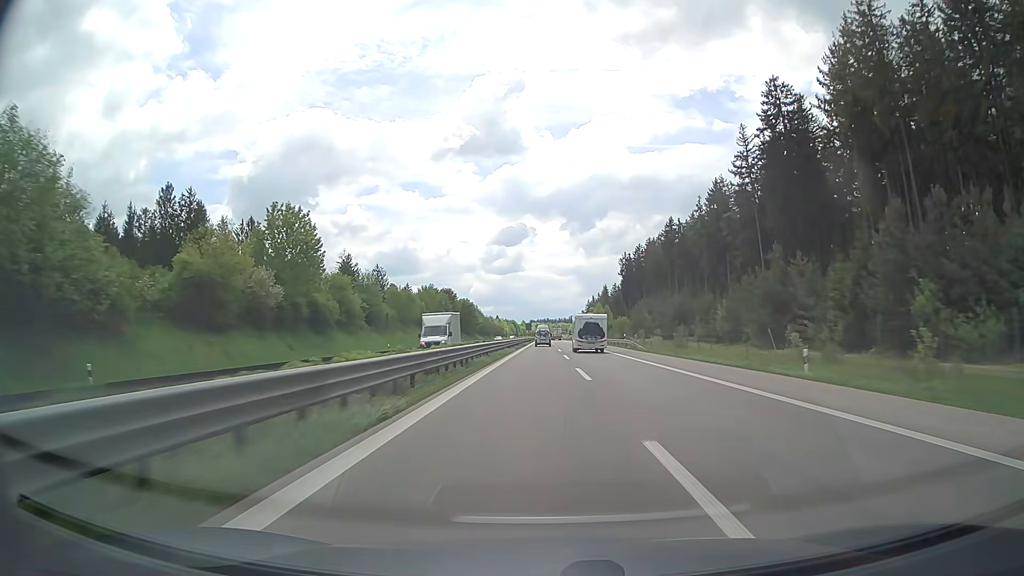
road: trunk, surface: asphalt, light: Day
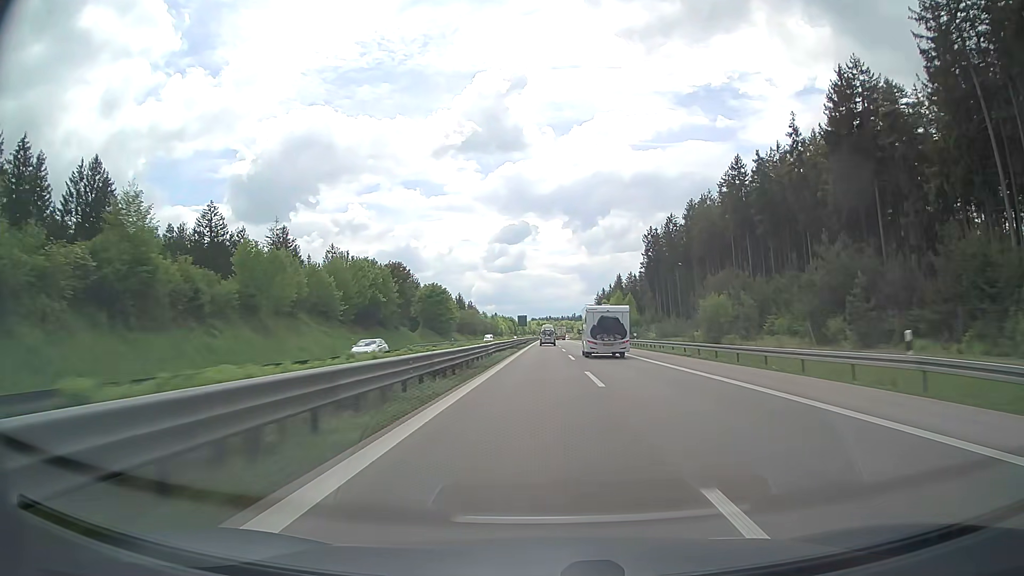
(-0.1, +55.9) m; 0°
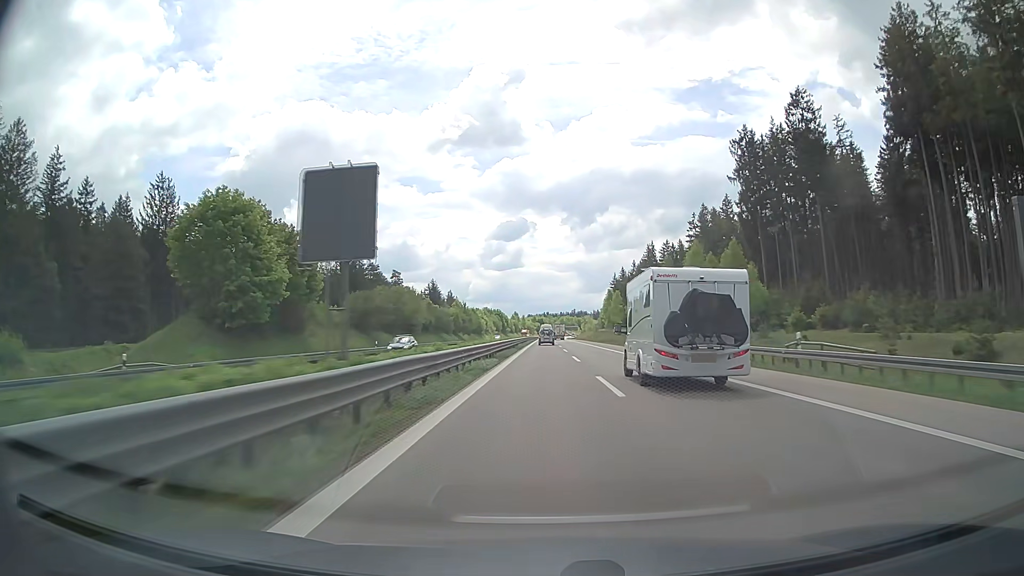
(+0.1, +92.9) m; 0°
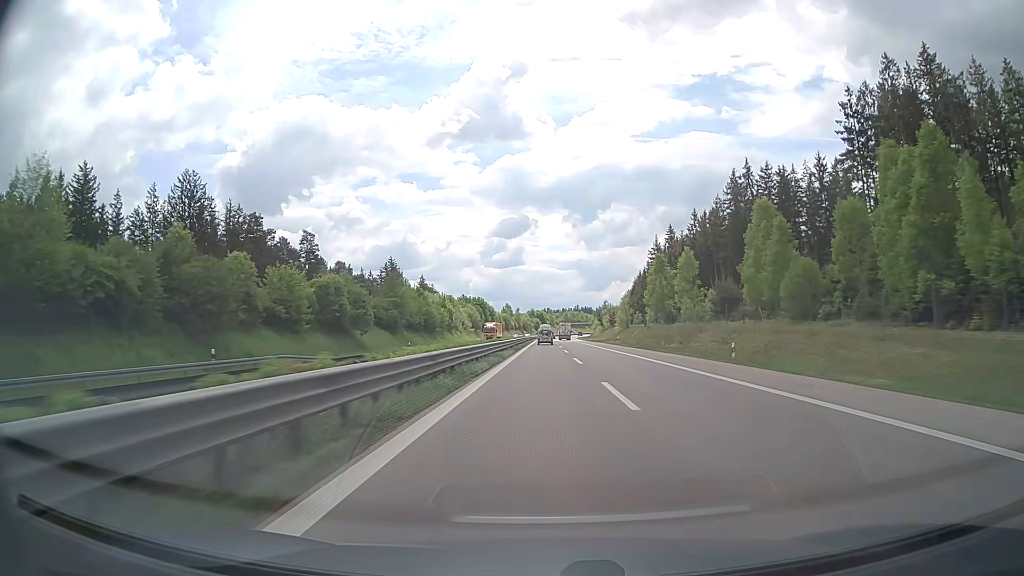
(+0.3, +92.5) m; 0°
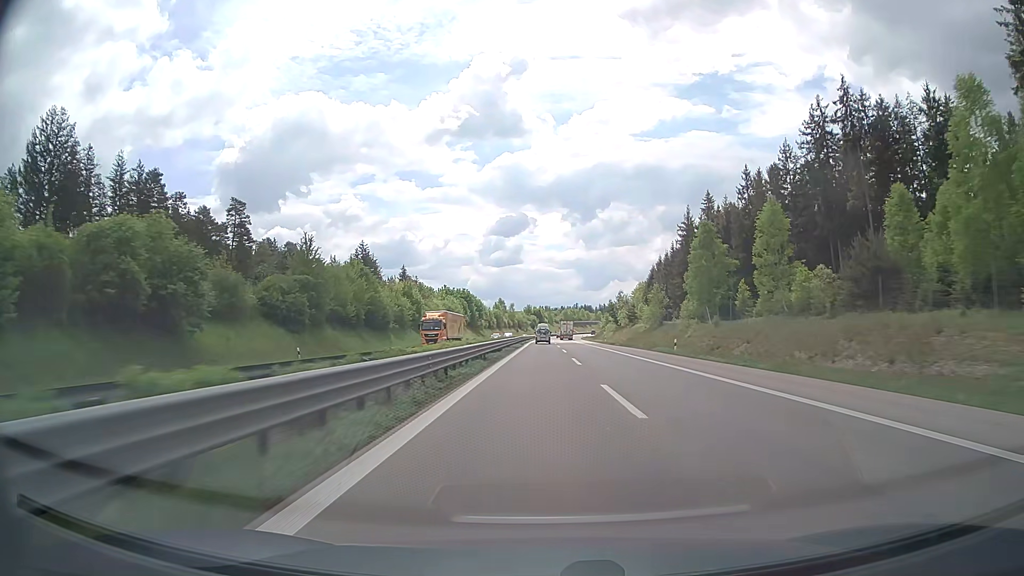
(0.0, +36.9) m; 0°
(0, +10) (0, +20) (0, +30) (0, +40) (0, +50) (0, +60) (0, +70) (0, +80) (0, +90) (0, +100) m
